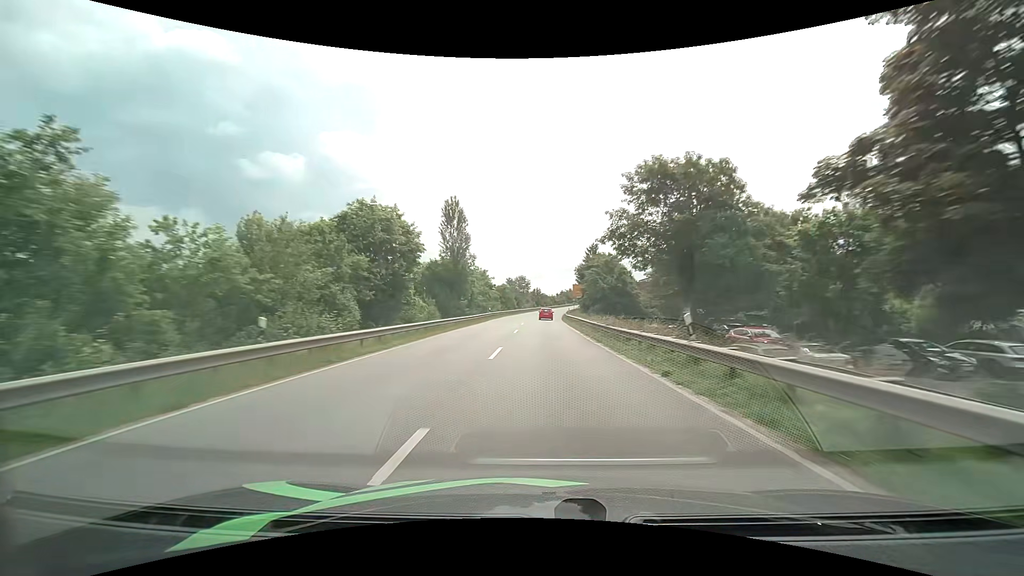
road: primary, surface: asphalt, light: Day
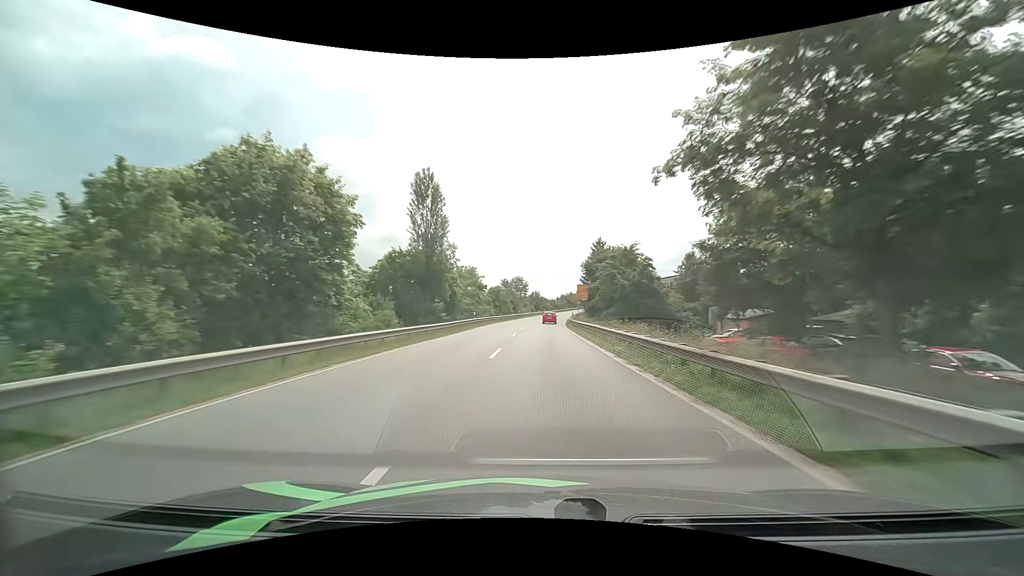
(0.0, +13.3) m; 0°
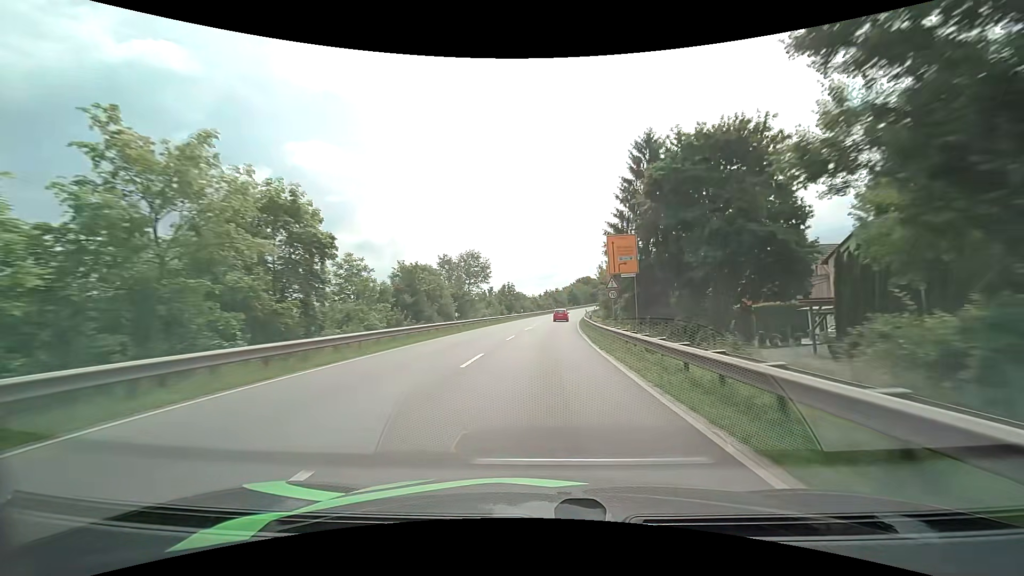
(+0.7, +51.8) m; +2°
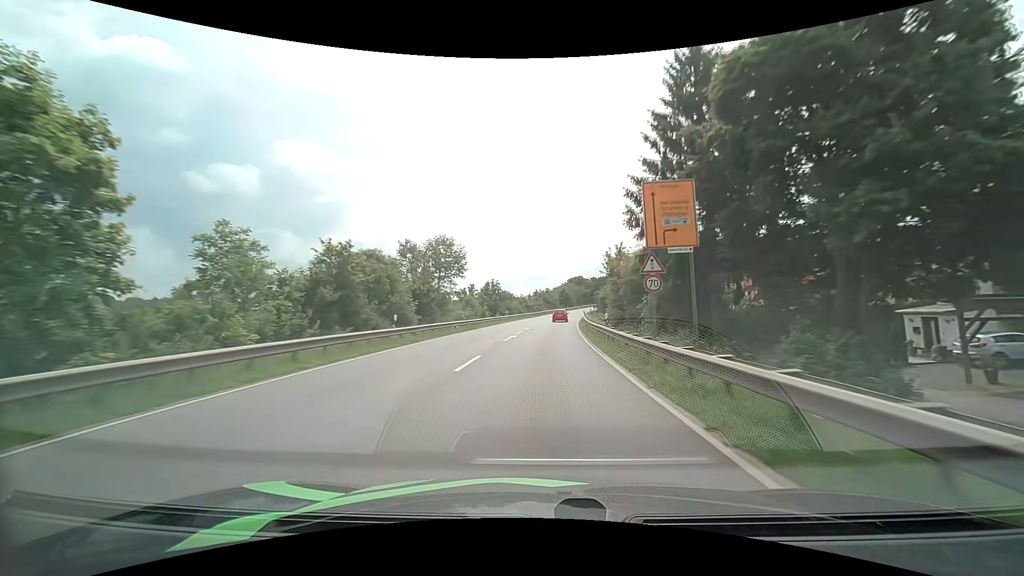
(+0.1, +12.5) m; +1°
